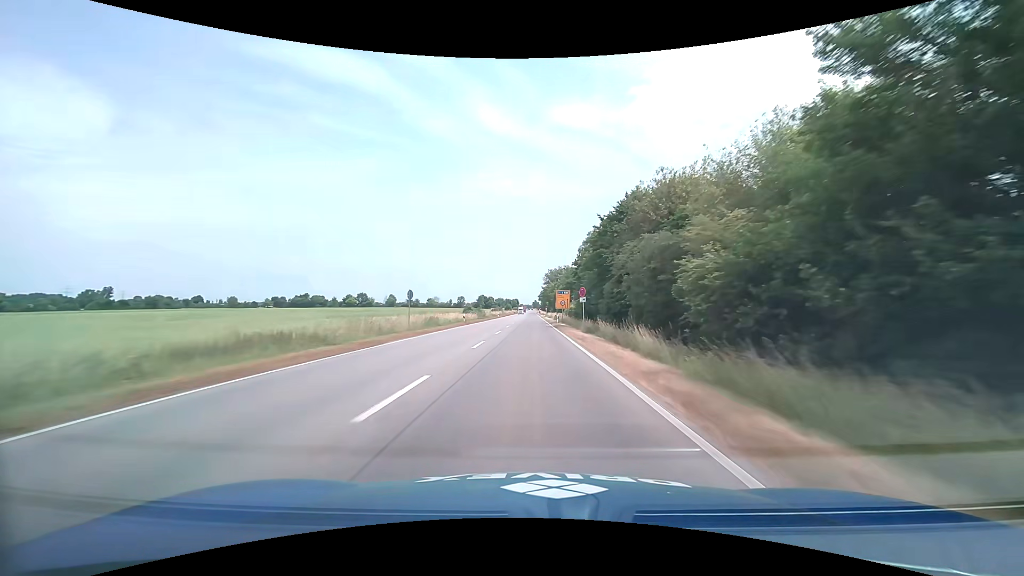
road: primary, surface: asphalt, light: Day
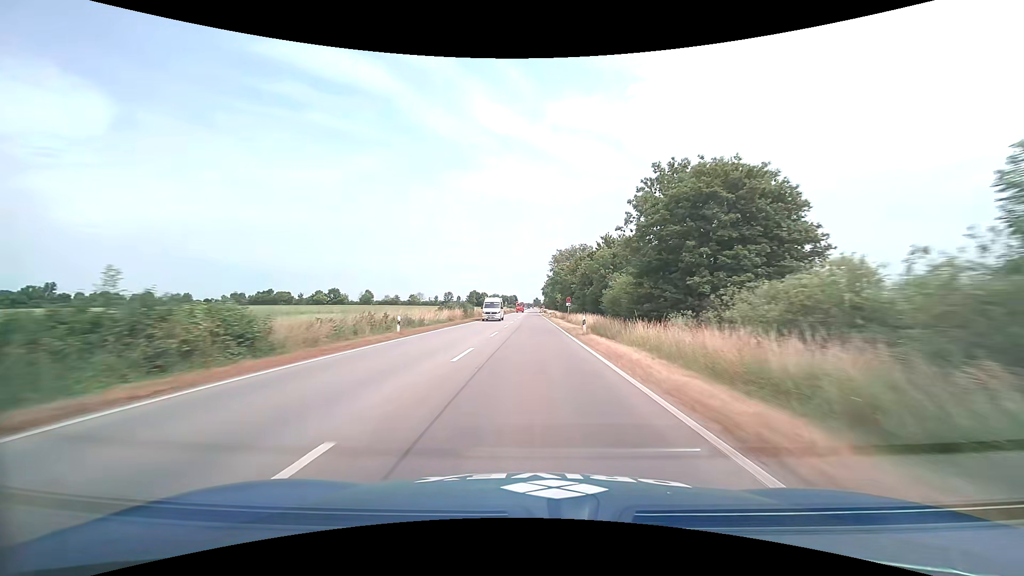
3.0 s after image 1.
(-0.2, +75.6) m; 0°
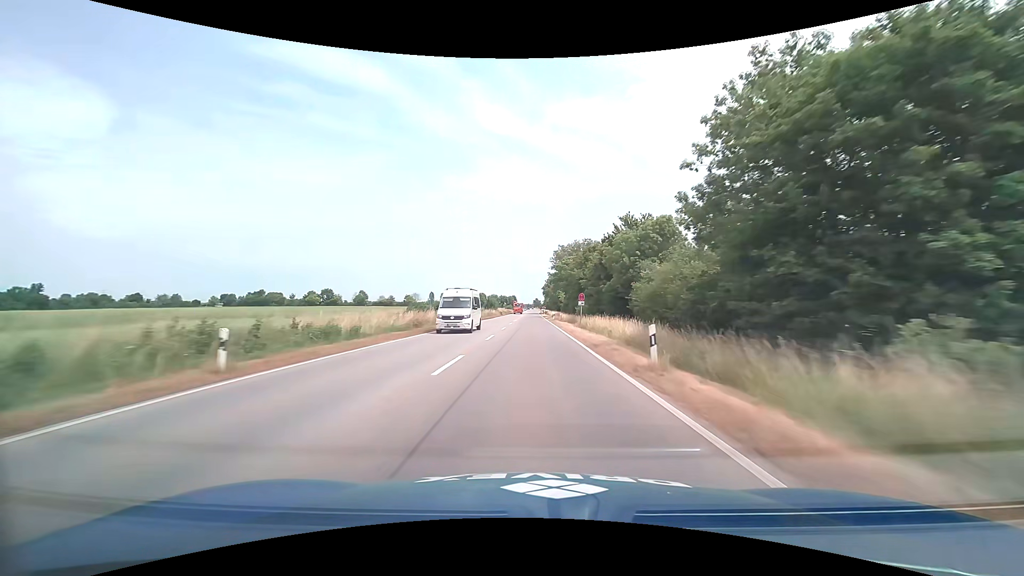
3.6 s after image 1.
(0.0, +14.1) m; 0°
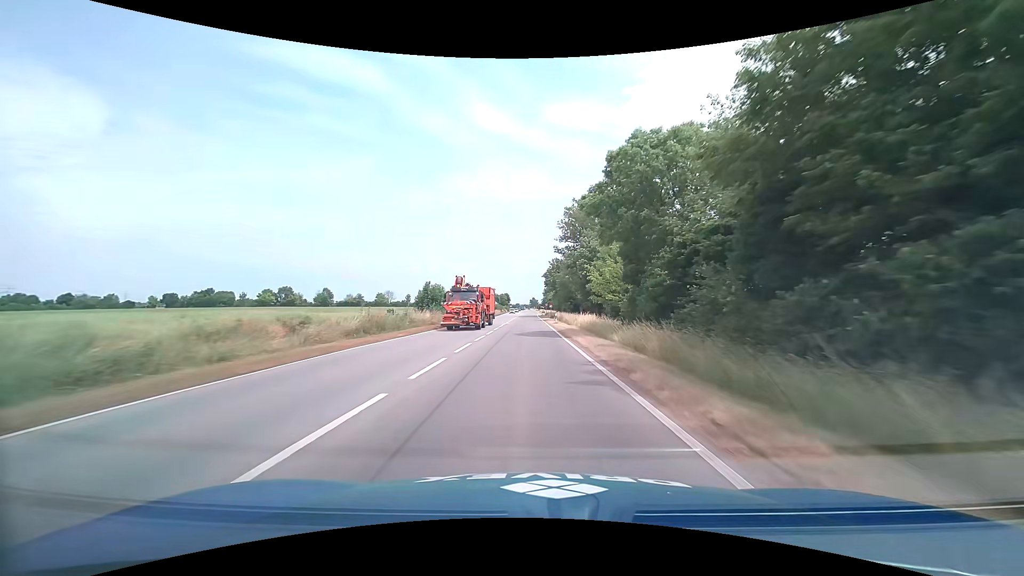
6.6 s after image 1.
(+0.3, +65.5) m; 0°
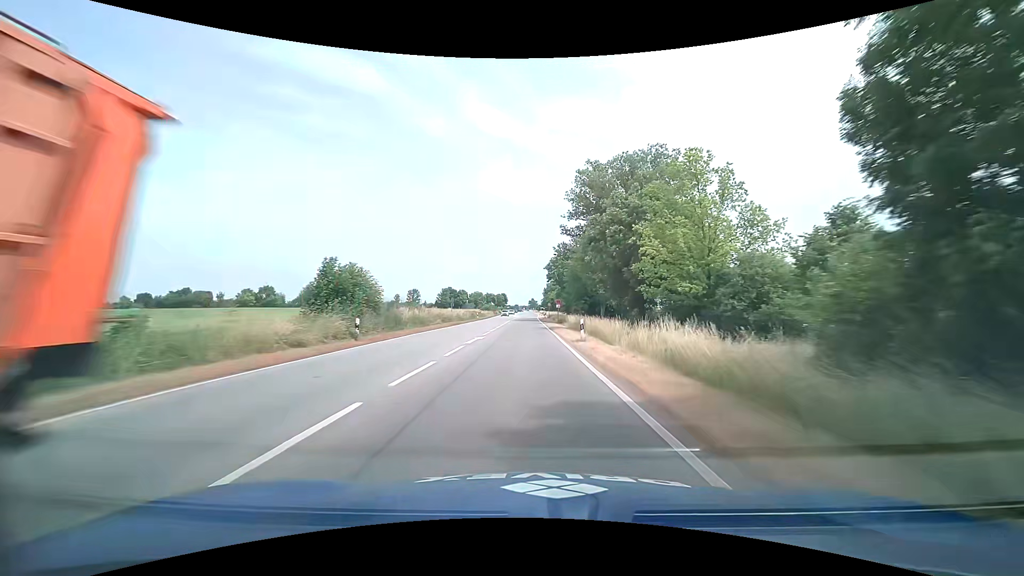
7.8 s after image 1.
(0.0, +24.2) m; 0°
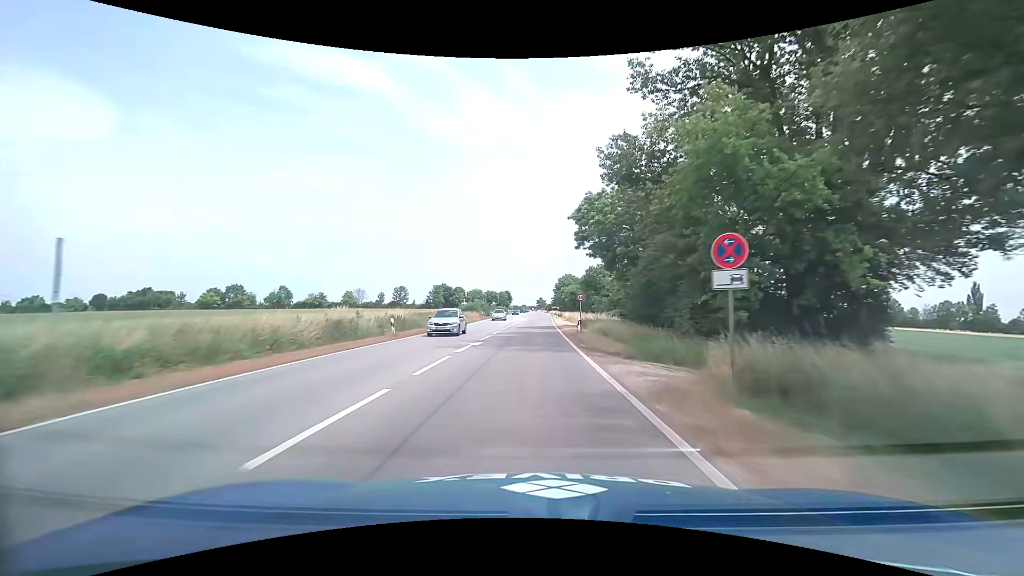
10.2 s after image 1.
(-0.2, +45.9) m; -1°
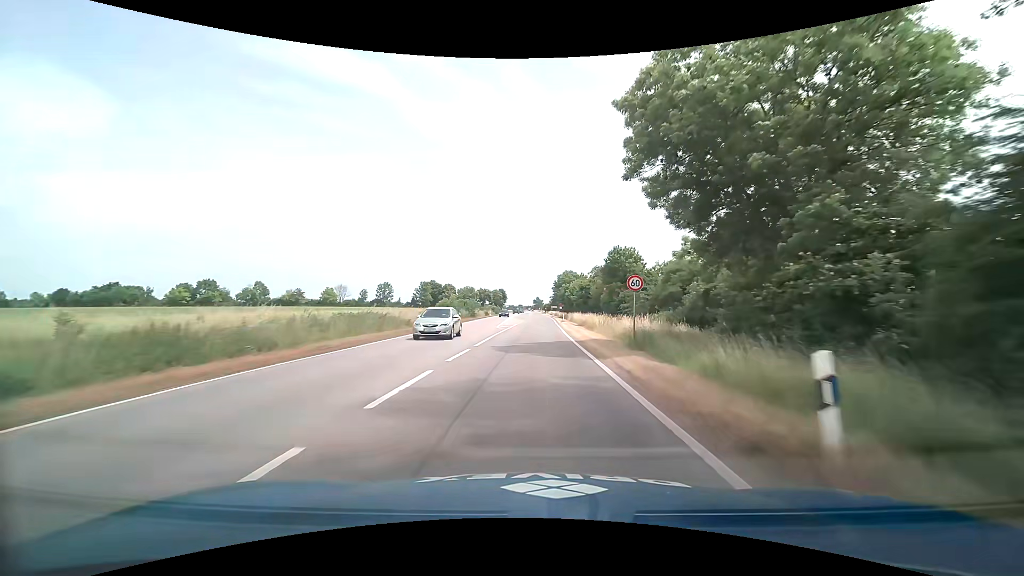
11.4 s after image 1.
(0.0, +21.3) m; 0°
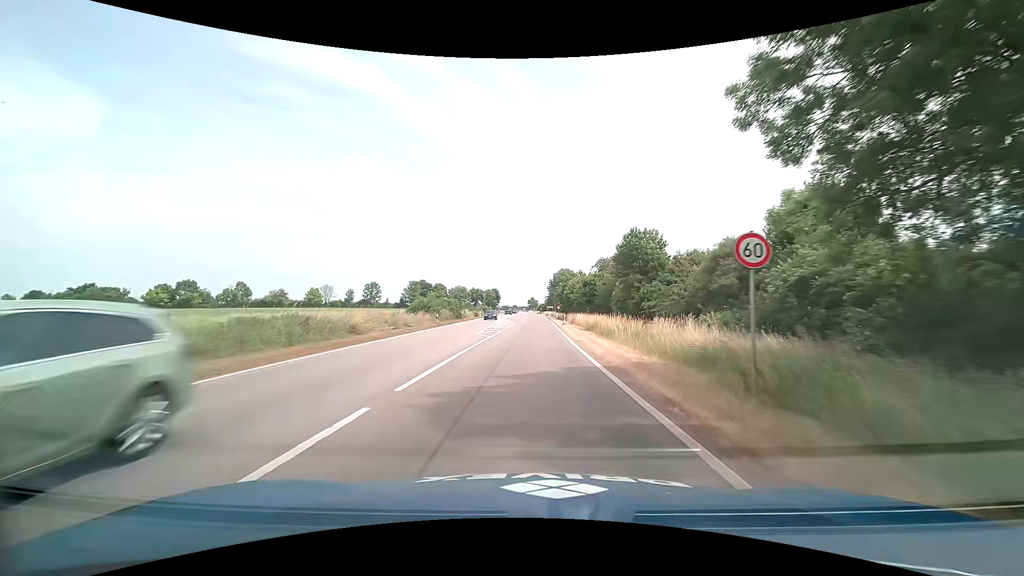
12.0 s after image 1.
(0.0, +10.1) m; +1°
(0, +10) (0, +20) (0, +30) (+1, +40) (+1, +50) (+1, +60) (+1, +70) (+1, +80) (+1, +90) (+1, +100) m
